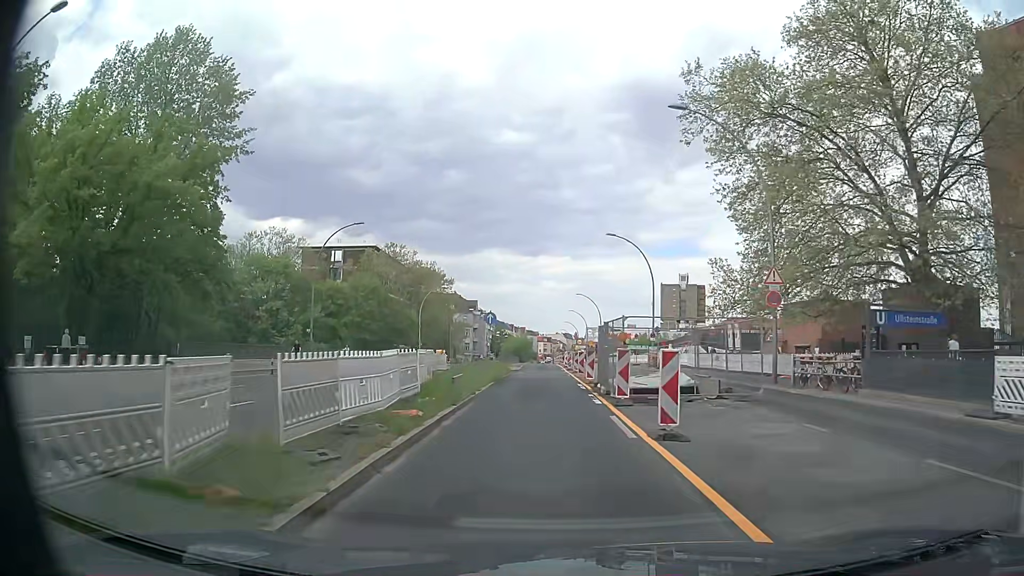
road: primary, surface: asphalt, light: Day
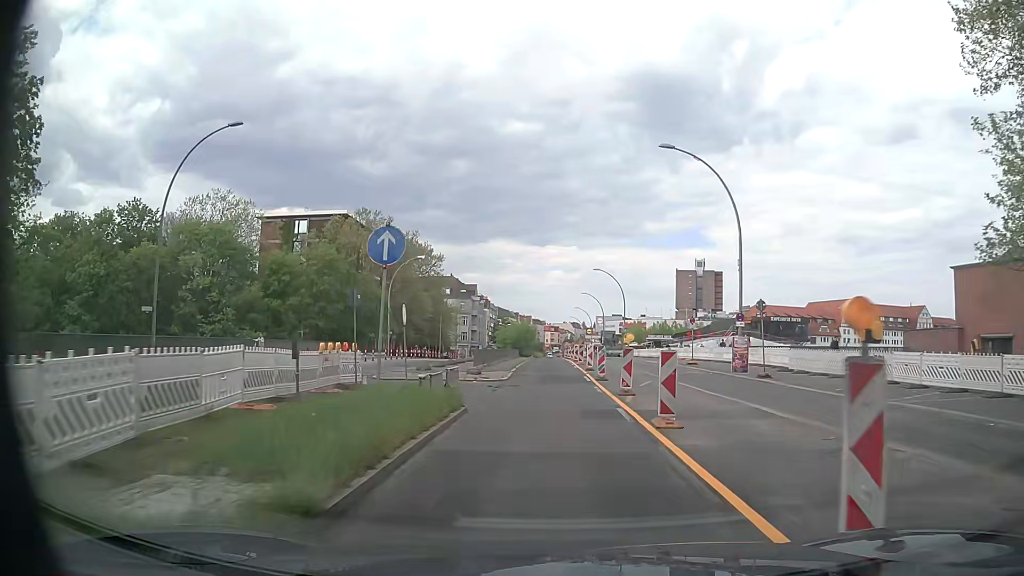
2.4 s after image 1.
(0.0, +22.2) m; 0°
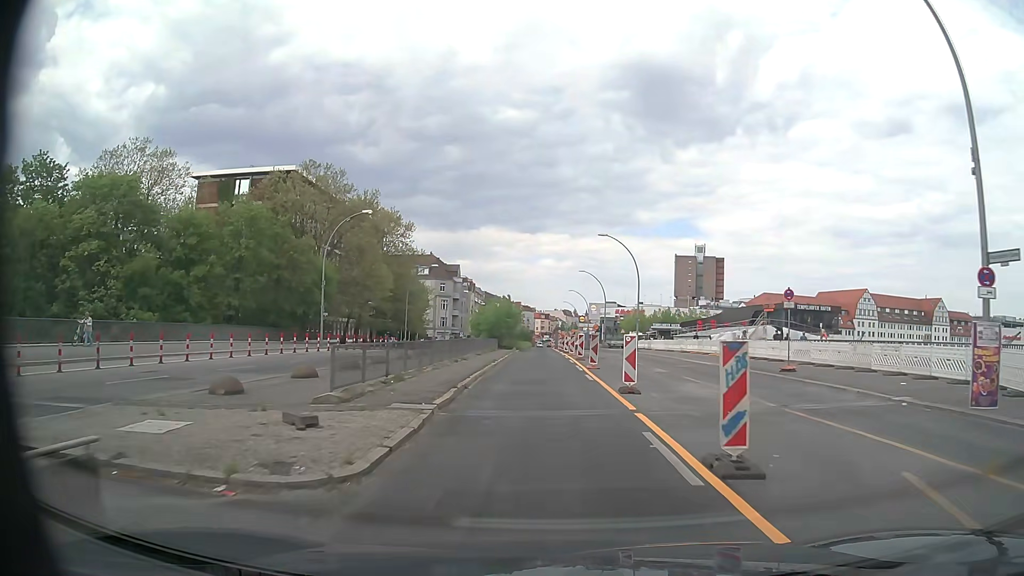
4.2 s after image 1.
(+0.1, +18.7) m; 0°
